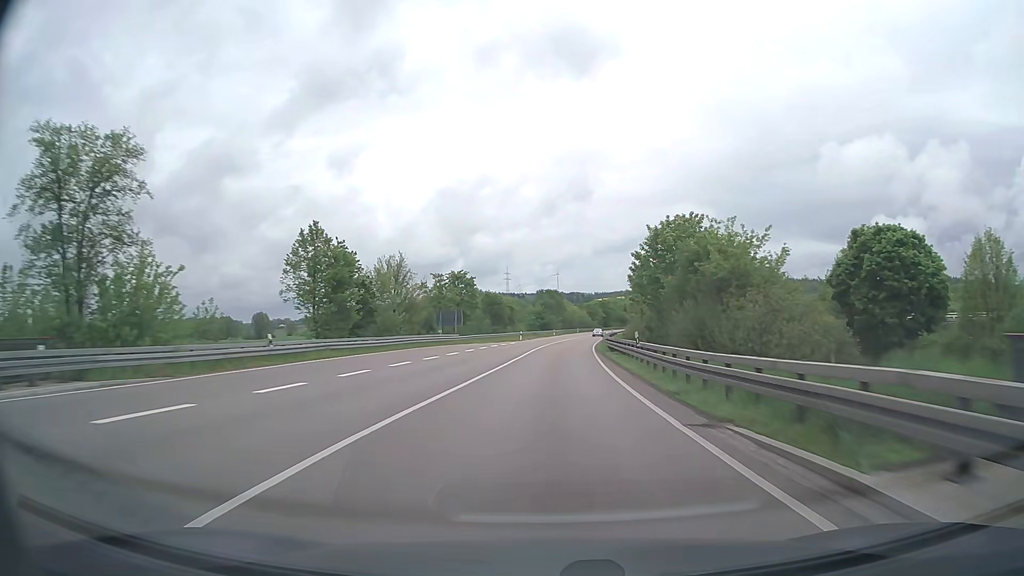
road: trunk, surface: asphalt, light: Day
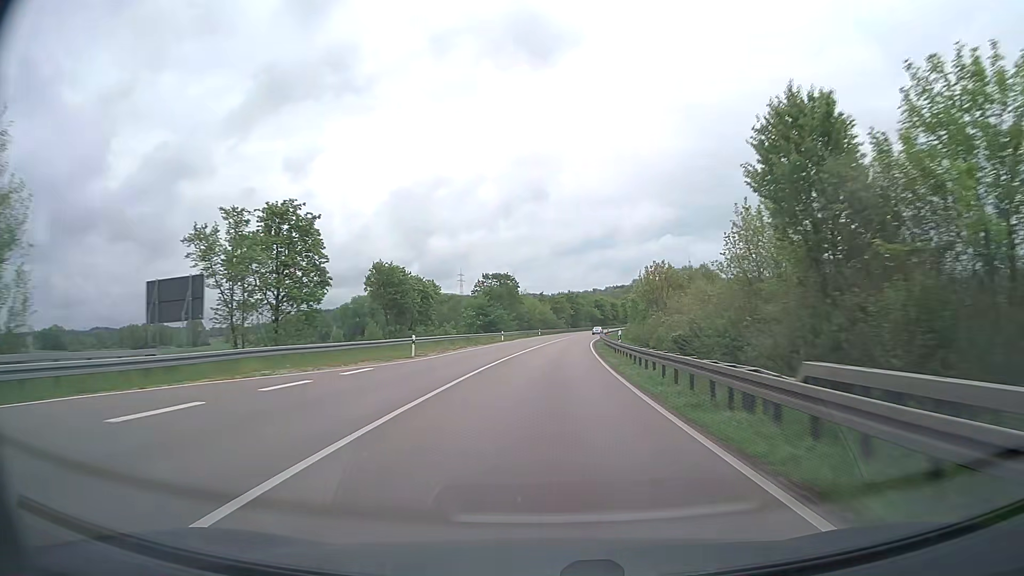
(+1.6, +47.4) m; +4°
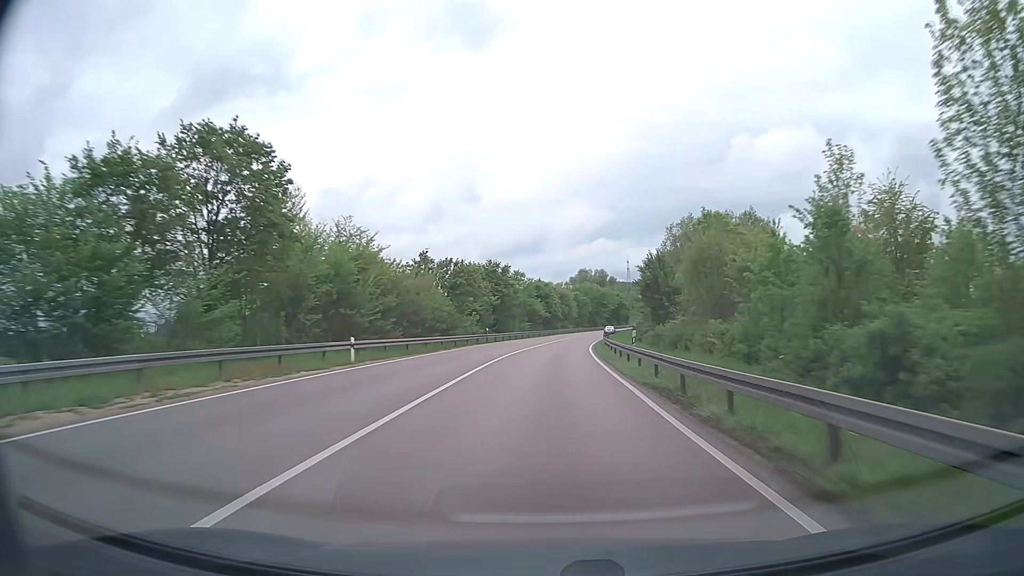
(+4.0, +78.7) m; +6°
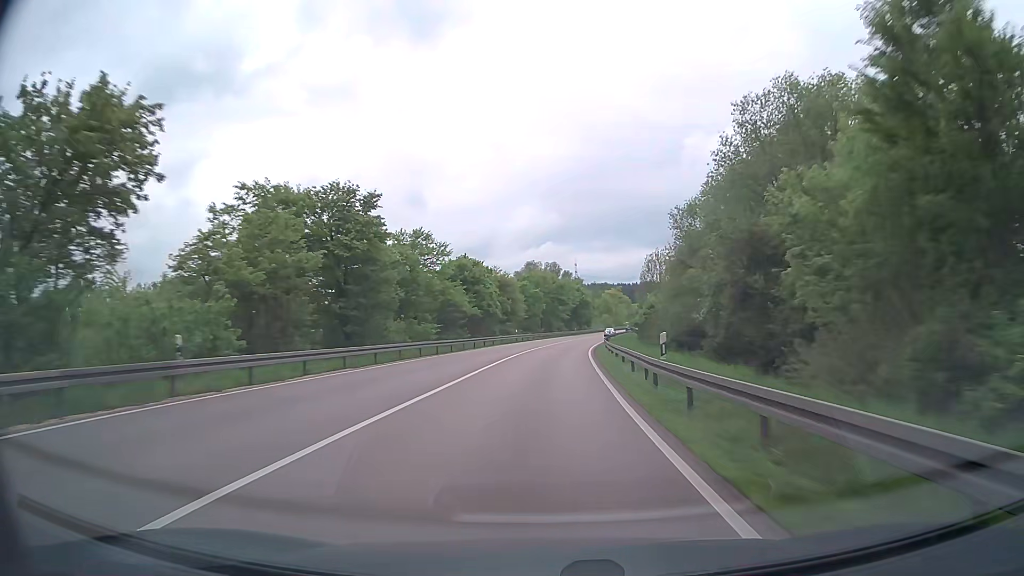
(+1.9, +47.3) m; +5°
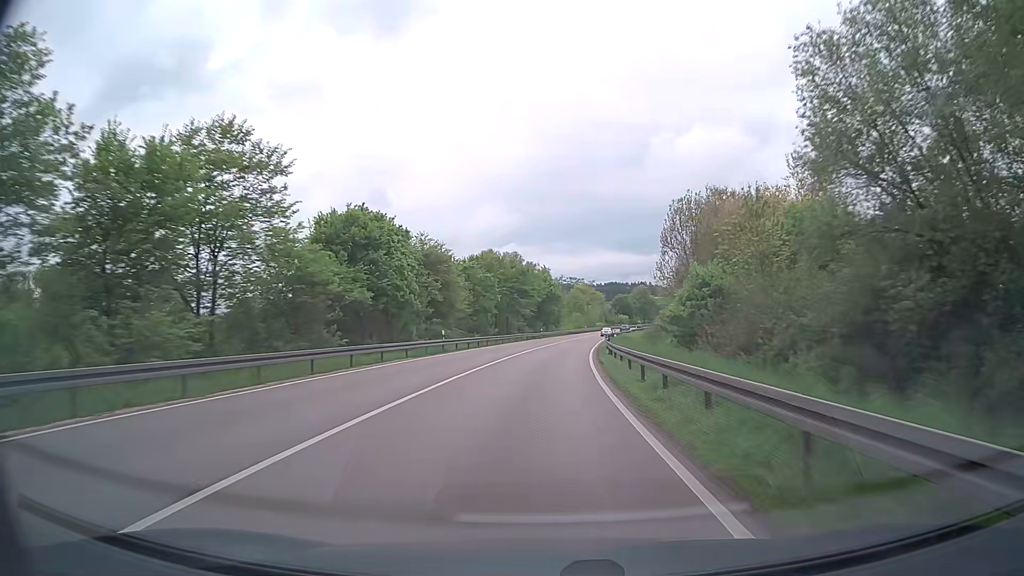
(+0.8, +31.6) m; +3°
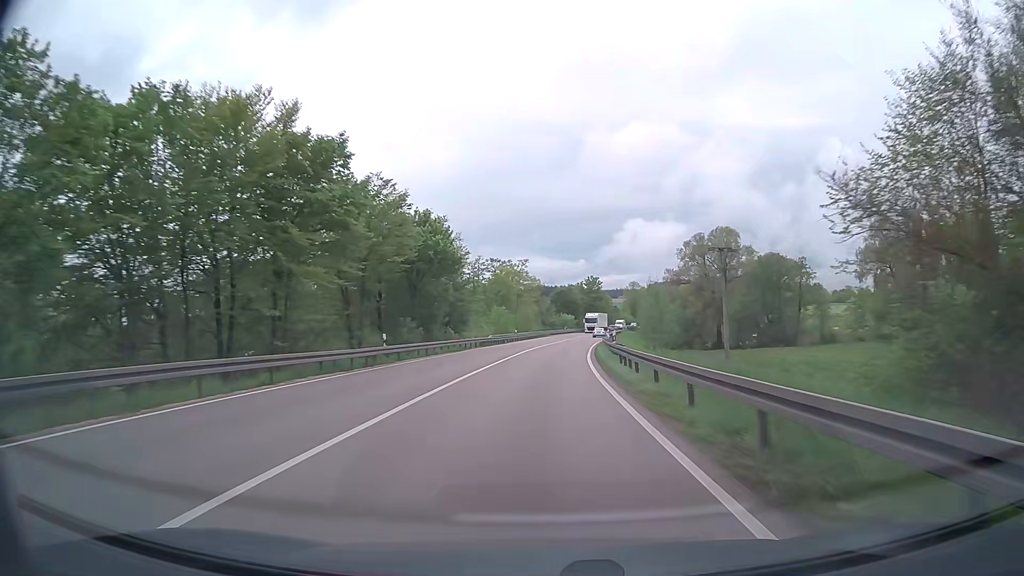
(+3.4, +63.0) m; +6°
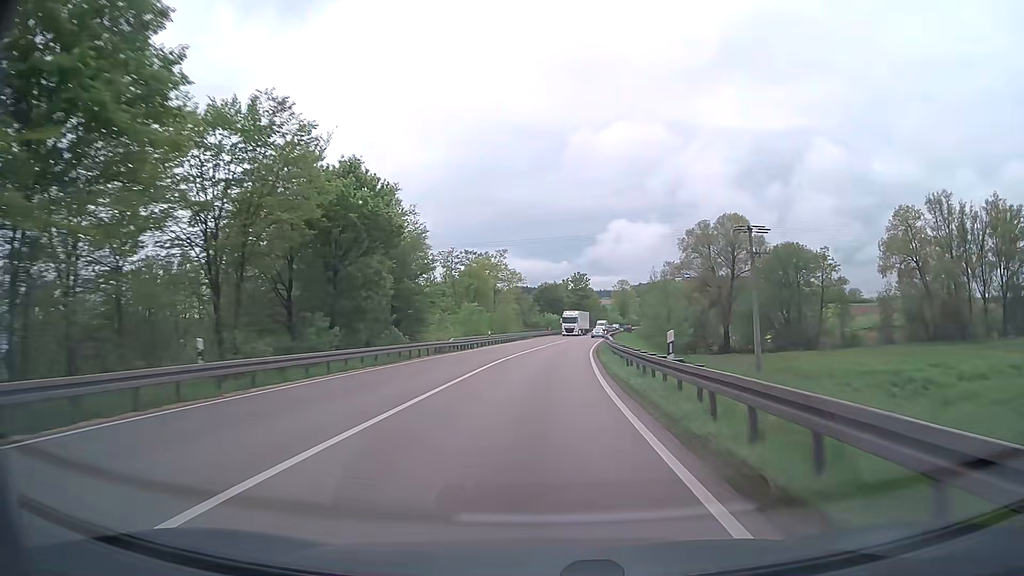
(+0.2, +15.8) m; +1°
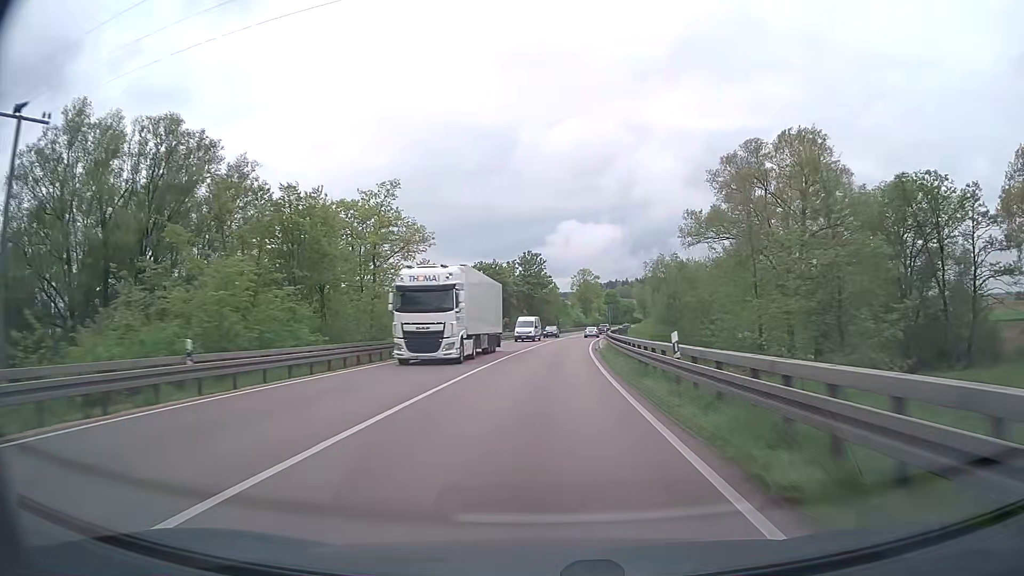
(+2.0, +47.2) m; +5°
(0, +10) (0, +20) (+1, +30) (+1, +40) (+2, +50) (+3, +60) (+4, +70) (+5, +80) (+7, +90) (+8, +100) m
